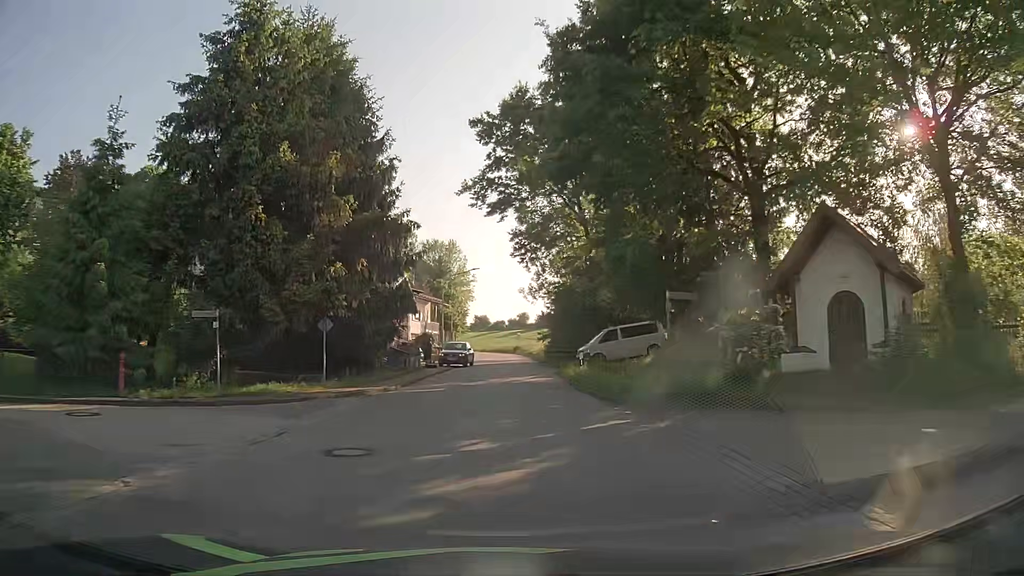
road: tertiary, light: Day
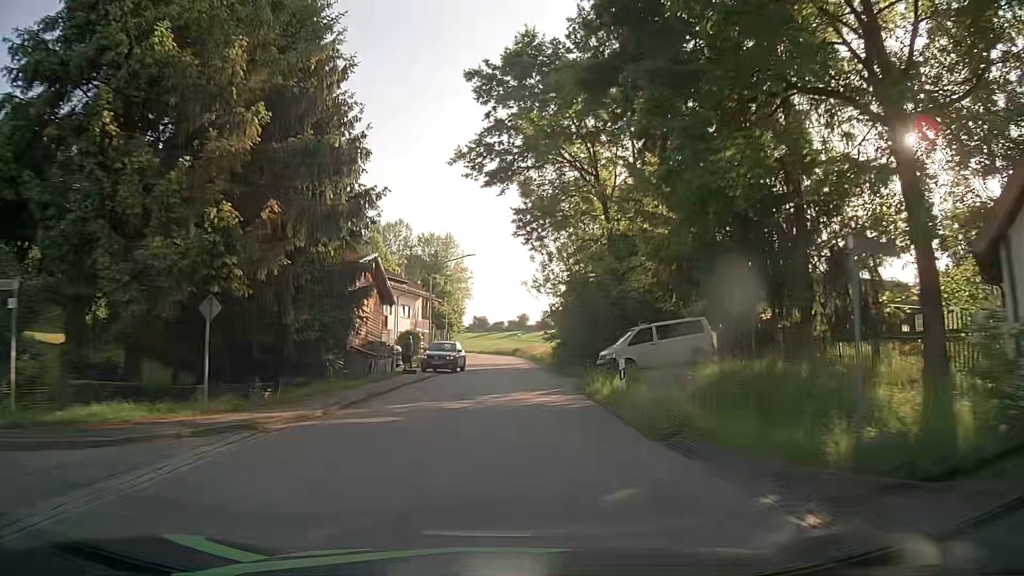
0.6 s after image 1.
(0.0, +8.5) m; 0°
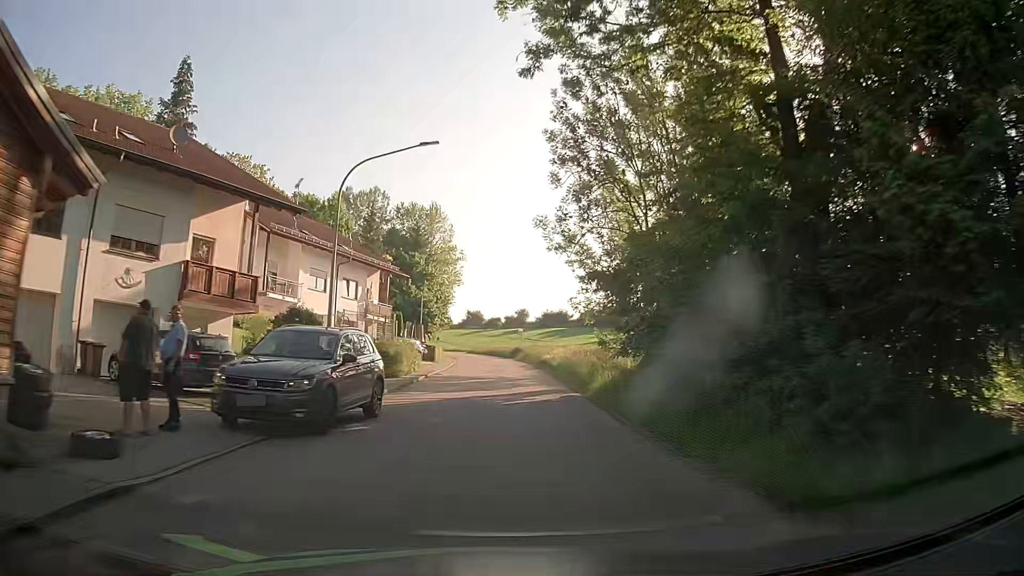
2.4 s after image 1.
(+0.2, +25.0) m; 0°
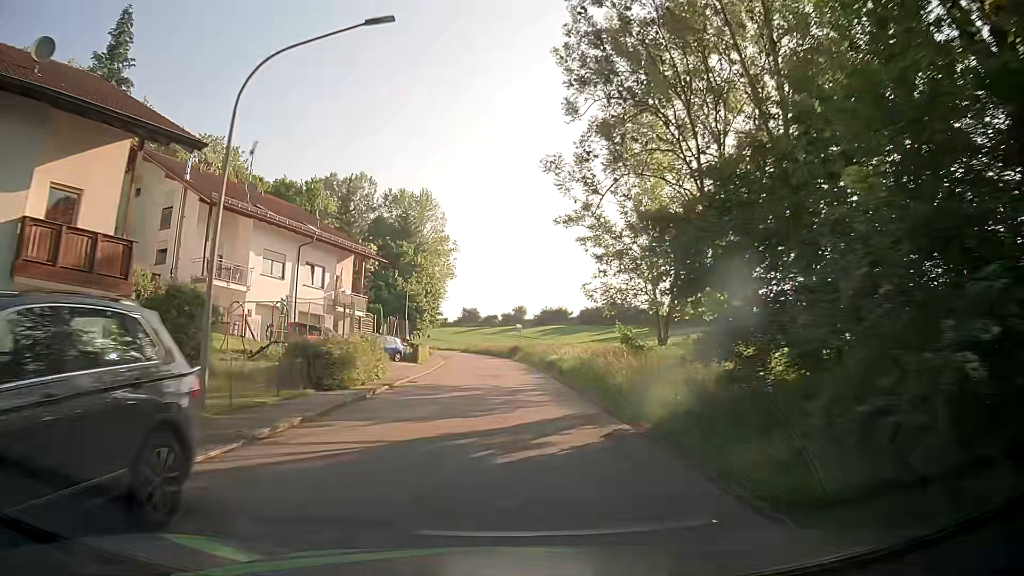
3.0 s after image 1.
(0.0, +8.3) m; 0°
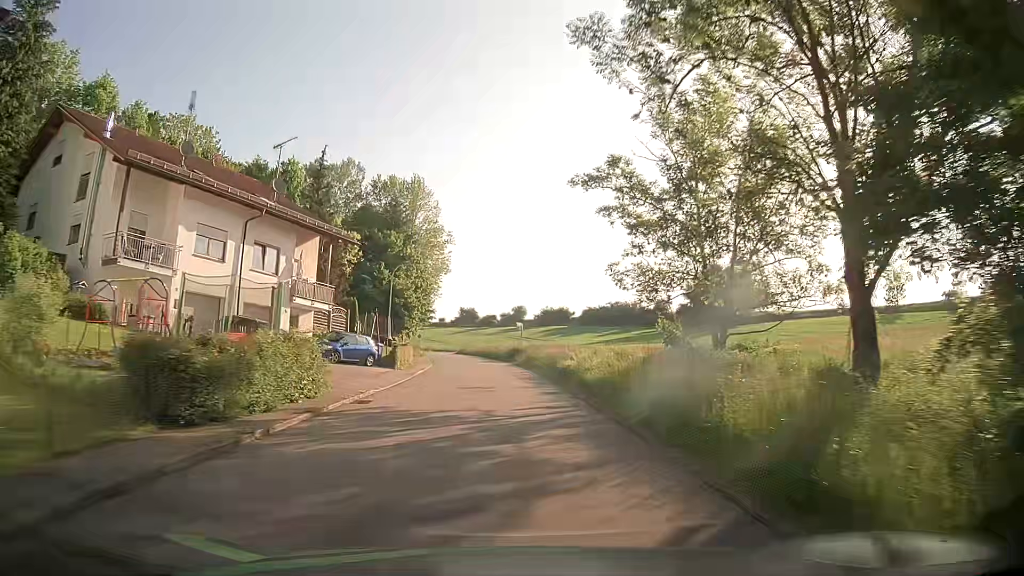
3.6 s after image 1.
(+0.1, +8.3) m; +1°
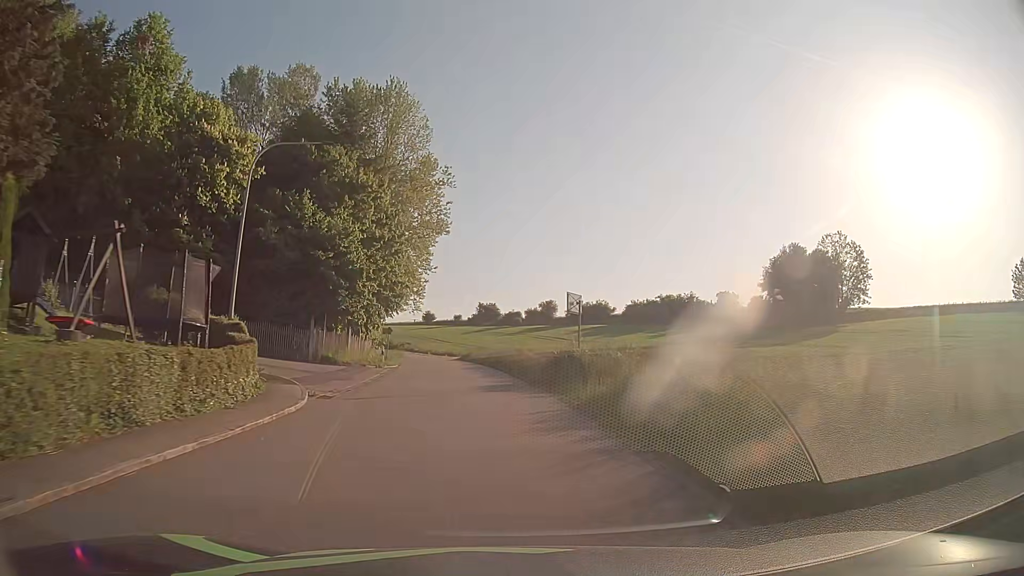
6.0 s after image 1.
(-0.5, +33.2) m; -2°
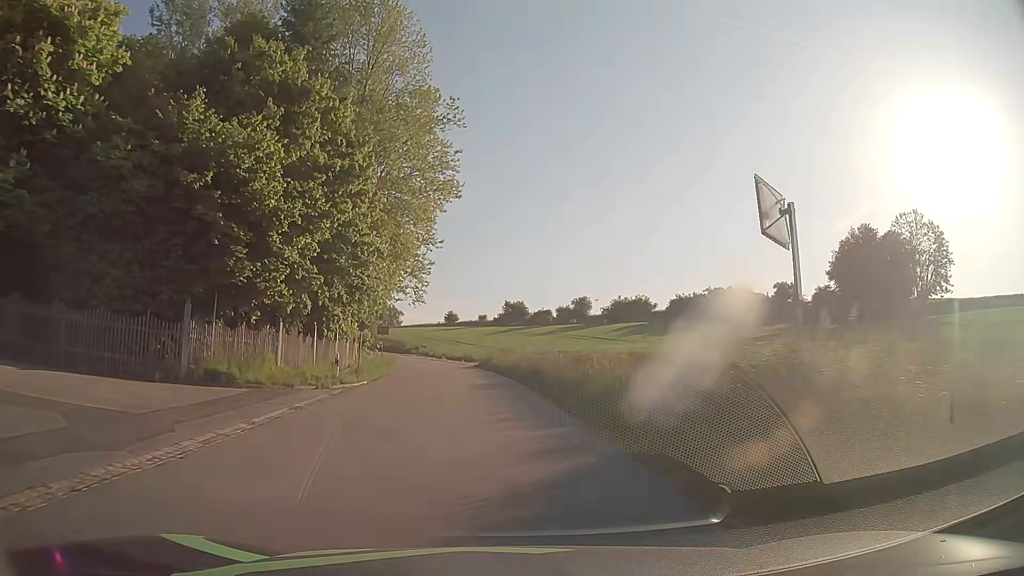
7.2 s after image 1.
(-0.3, +16.7) m; -2°
(0, +10) (-1, +20) (-1, +30) (-2, +40) (-4, +50) (-6, +60) (-8, +69) (-11, +79) (-14, +89) (-17, +98) m
